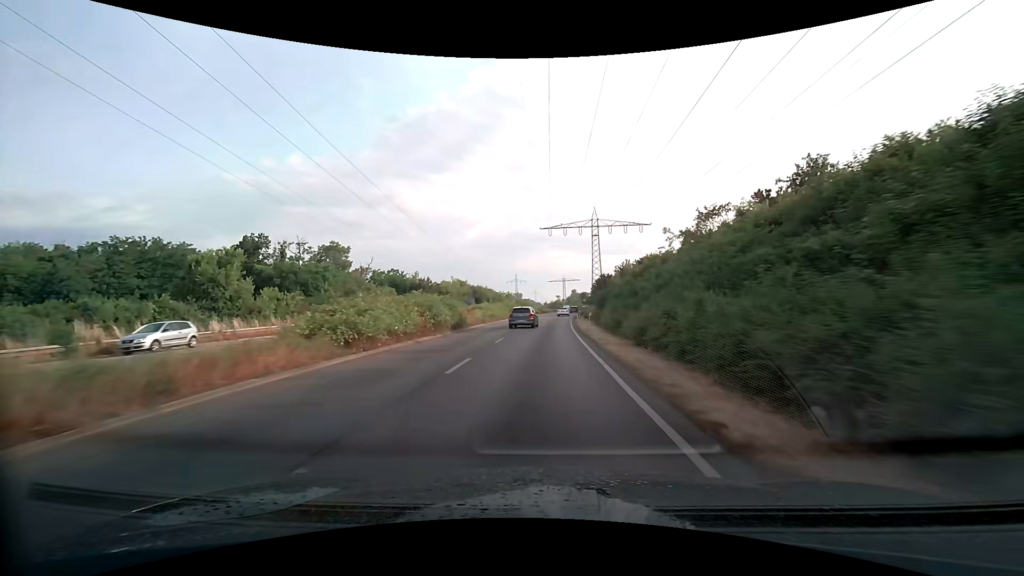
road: trunk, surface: asphalt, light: Day
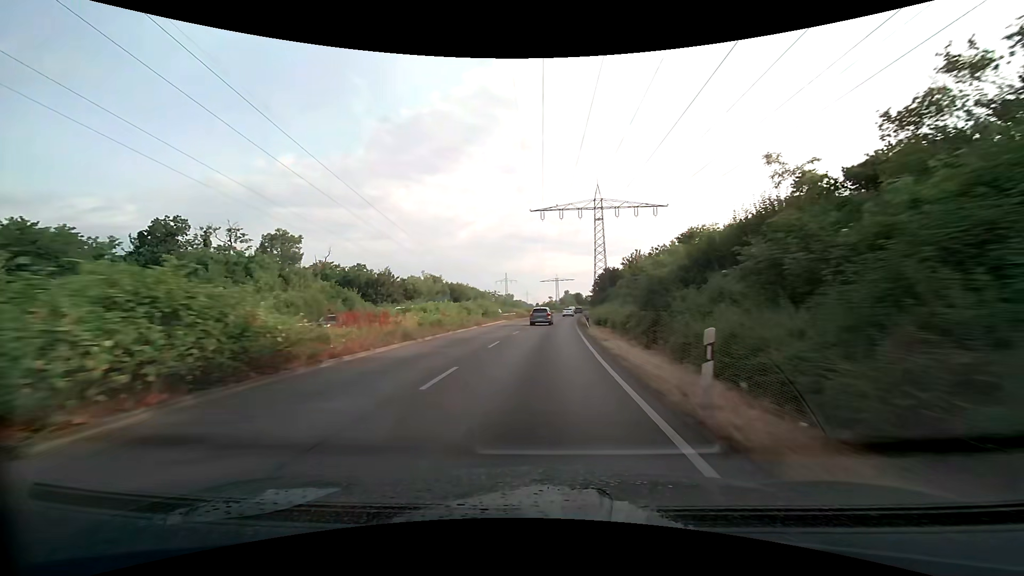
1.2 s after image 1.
(-0.1, +21.1) m; 0°
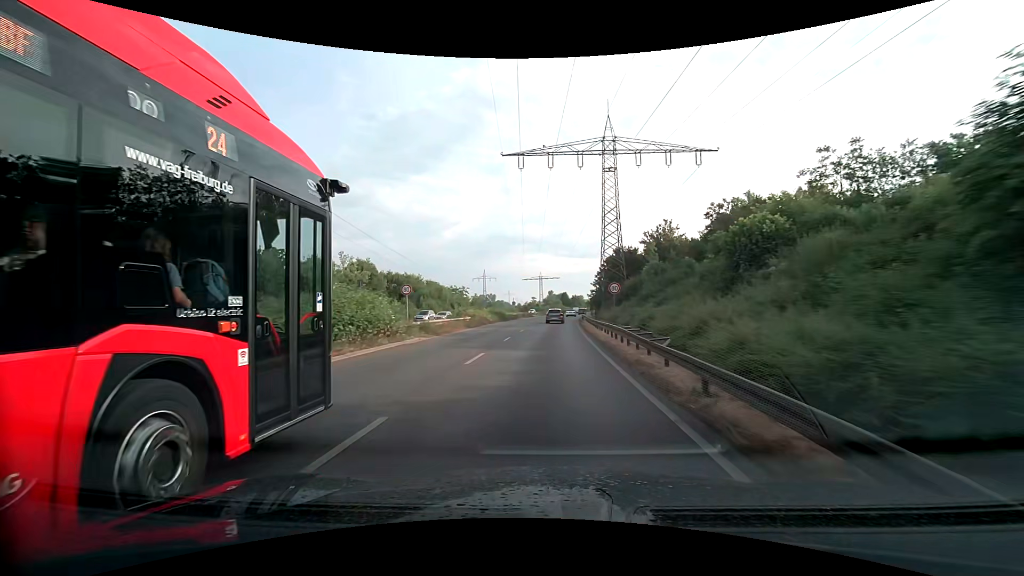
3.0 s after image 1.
(+0.5, +32.1) m; +2°
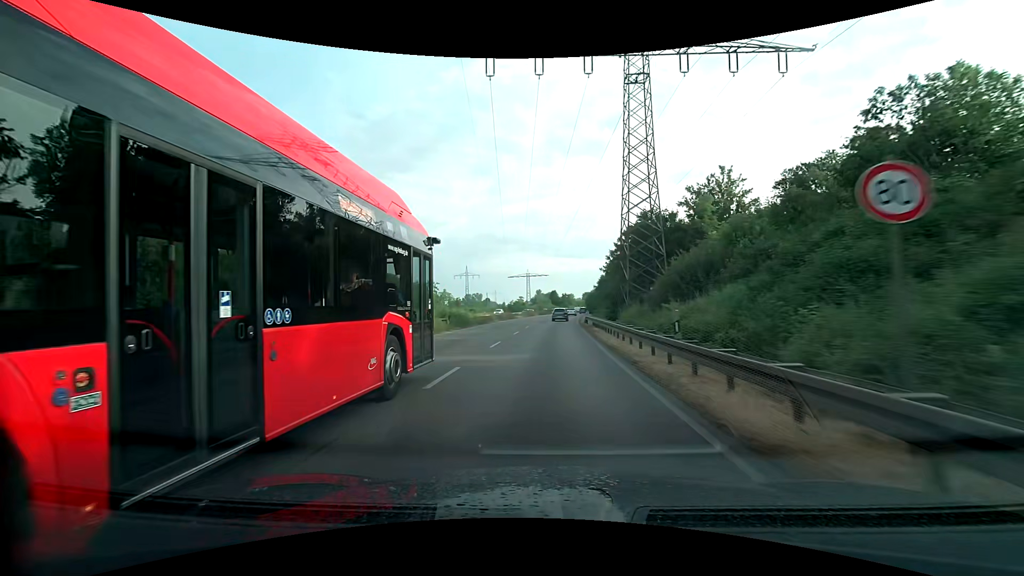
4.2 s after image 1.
(+0.2, +21.9) m; +1°
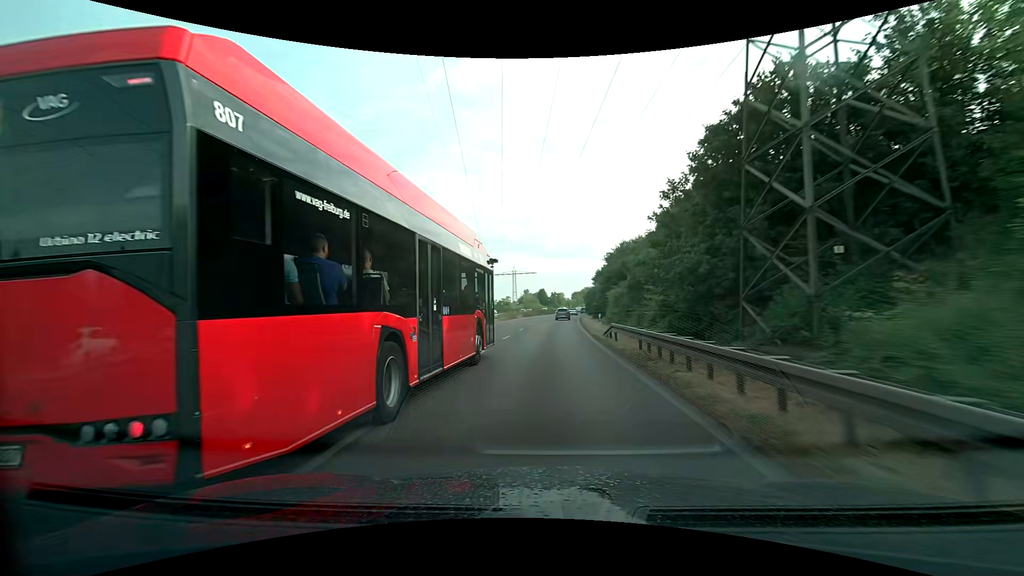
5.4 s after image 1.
(+0.2, +22.5) m; +1°
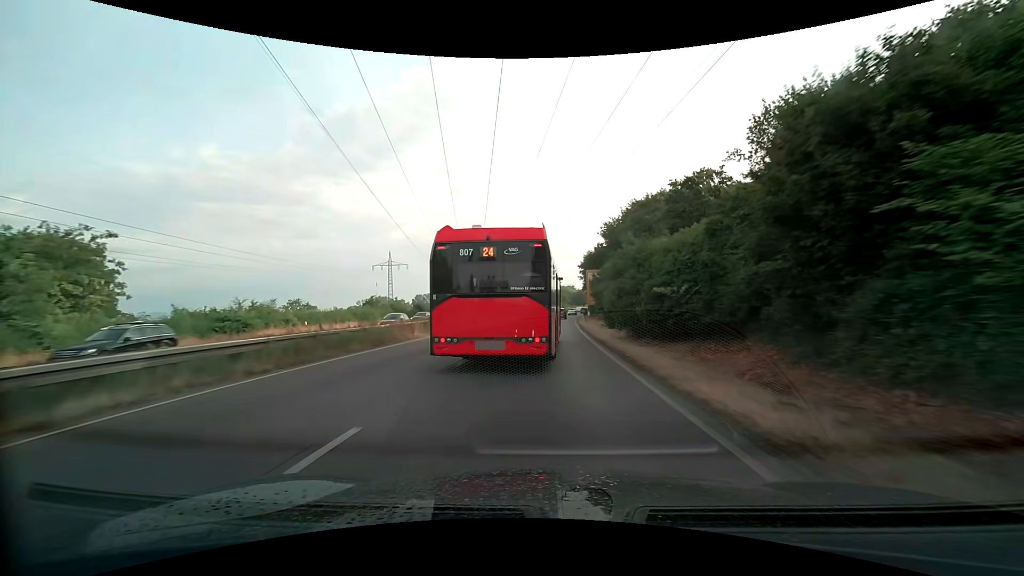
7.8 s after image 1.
(+0.9, +46.4) m; +3°
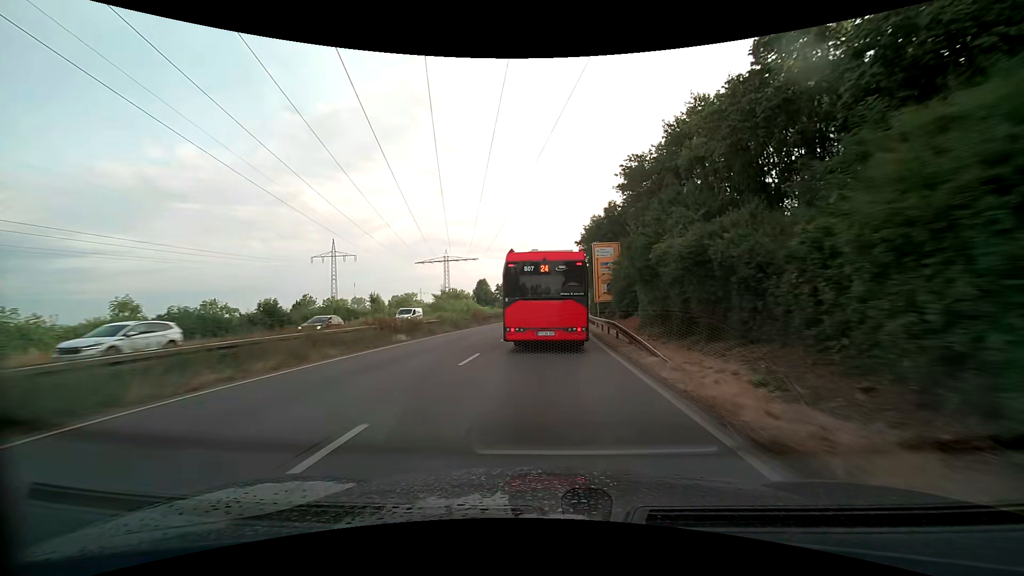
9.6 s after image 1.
(+0.5, +36.0) m; +2°
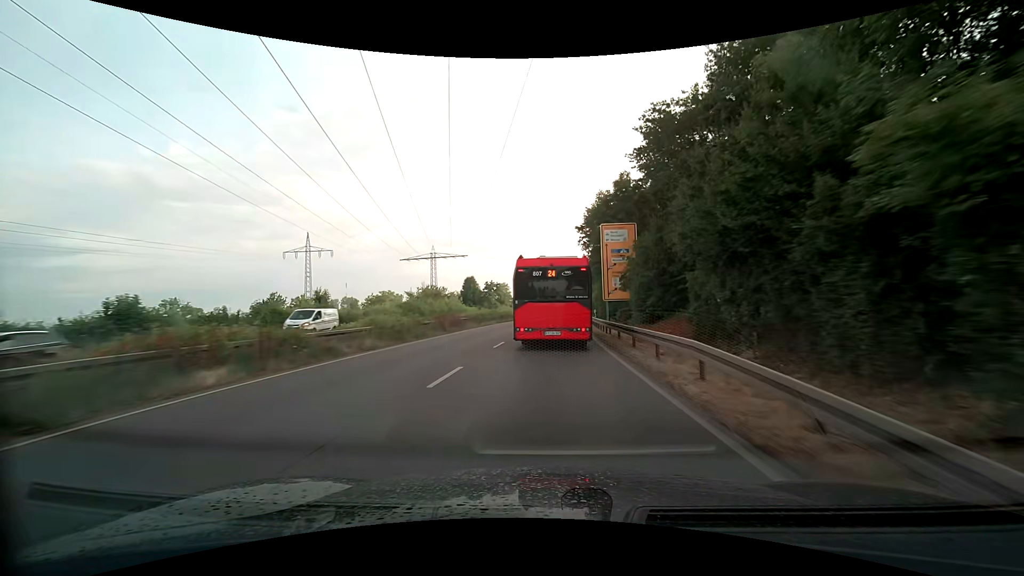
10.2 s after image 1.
(+0.1, +12.2) m; +1°
(0, +10) (0, +20) (+1, +30) (+1, +40) (+2, +50) (+2, +60) (+3, +70) (+4, +80) (+5, +90) (+6, +100) m
